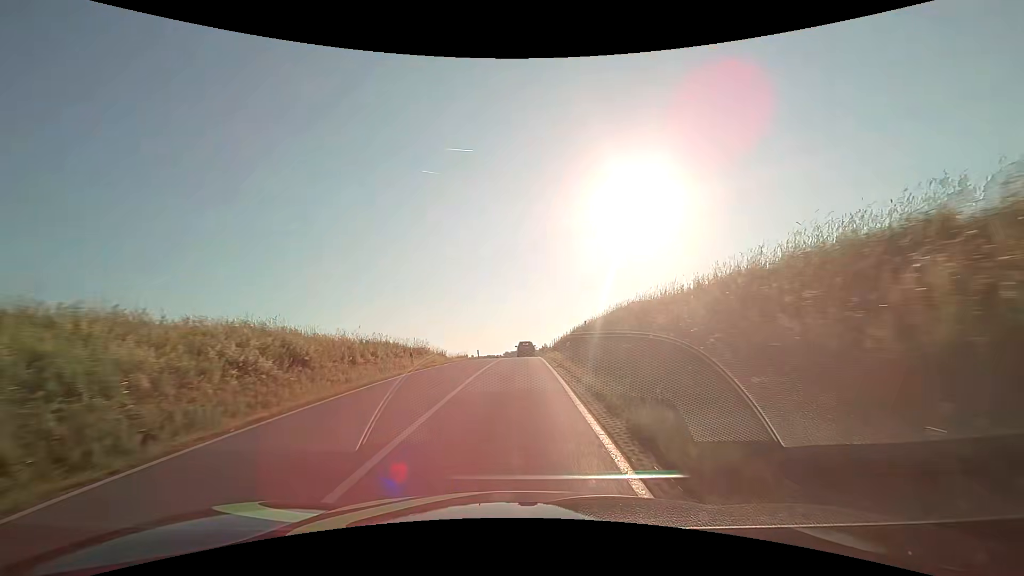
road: secondary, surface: asphalt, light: Day
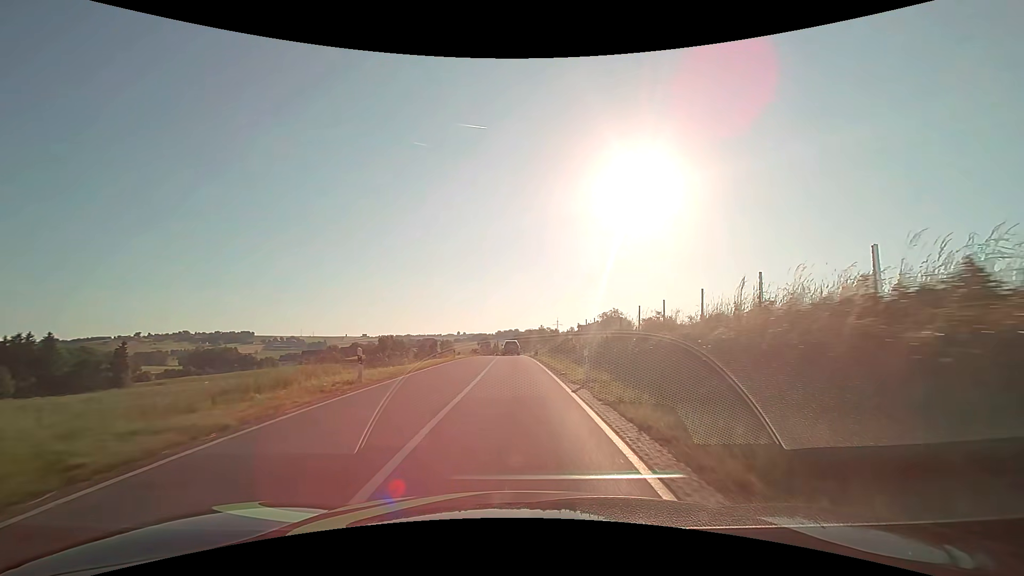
(+0.3, +38.1) m; +1°
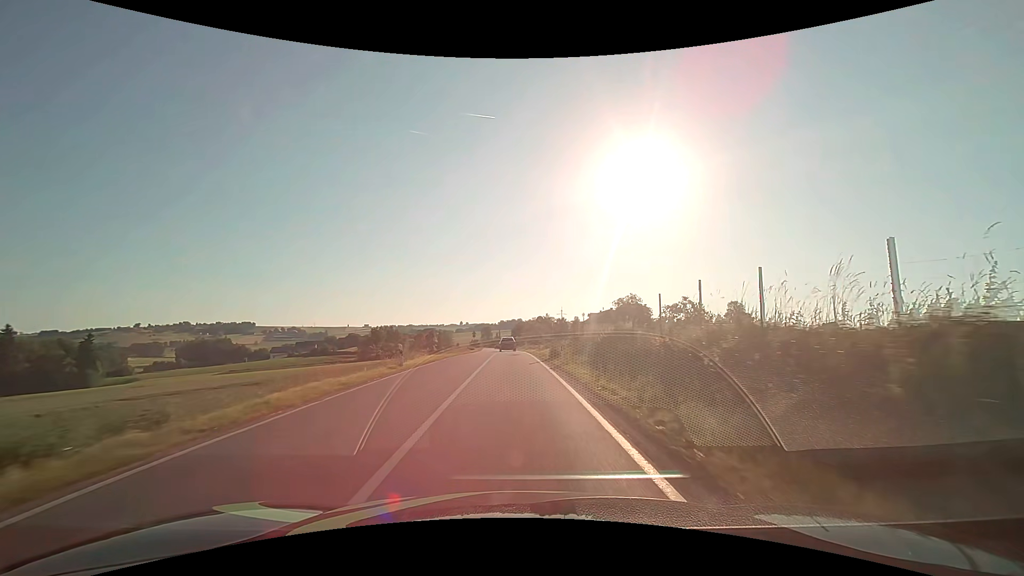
(0.0, +19.7) m; 0°
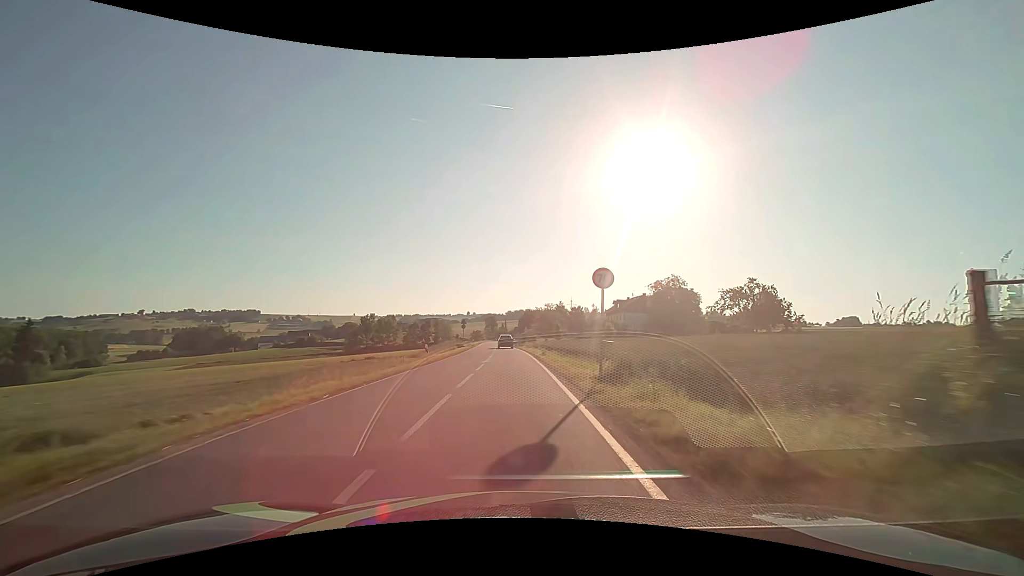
(-0.2, +29.7) m; -1°
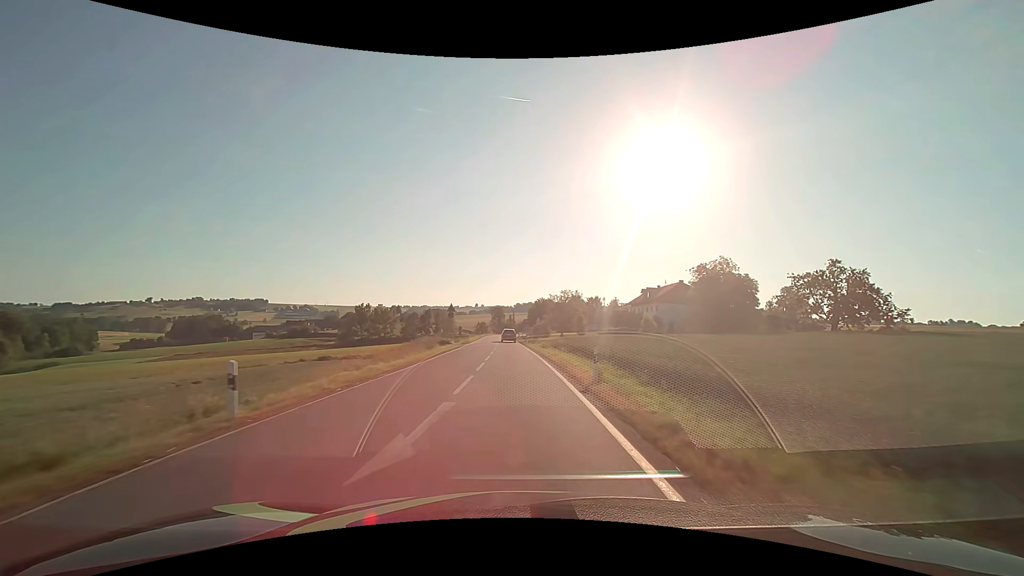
(-0.2, +20.1) m; -1°
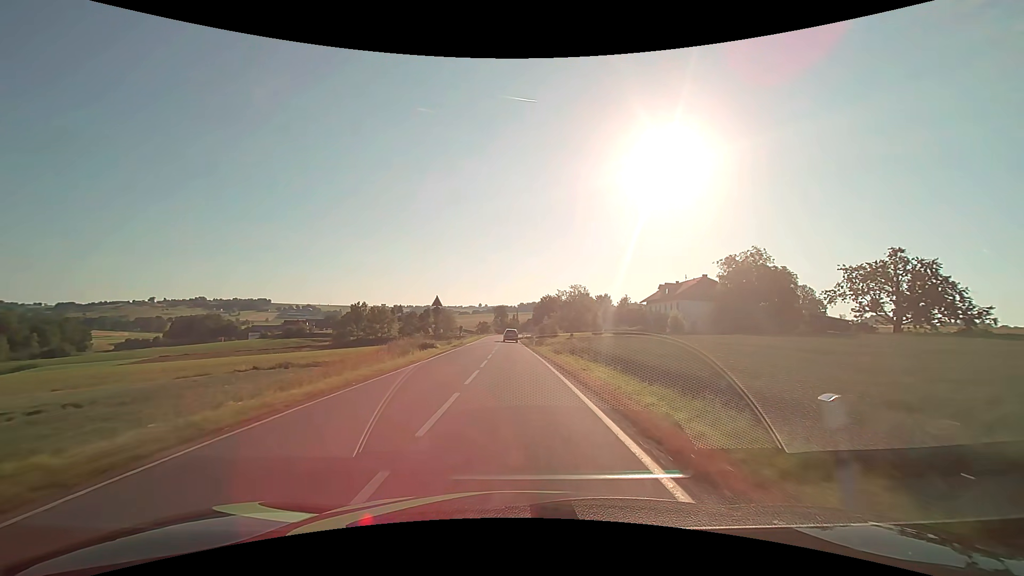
(0.0, +10.2) m; 0°
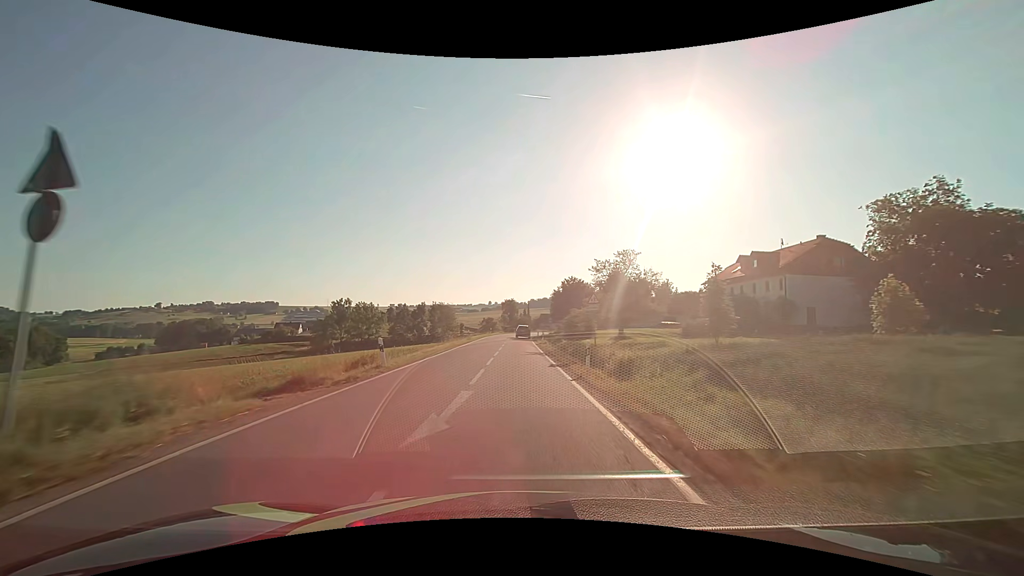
(-0.3, +30.6) m; -1°
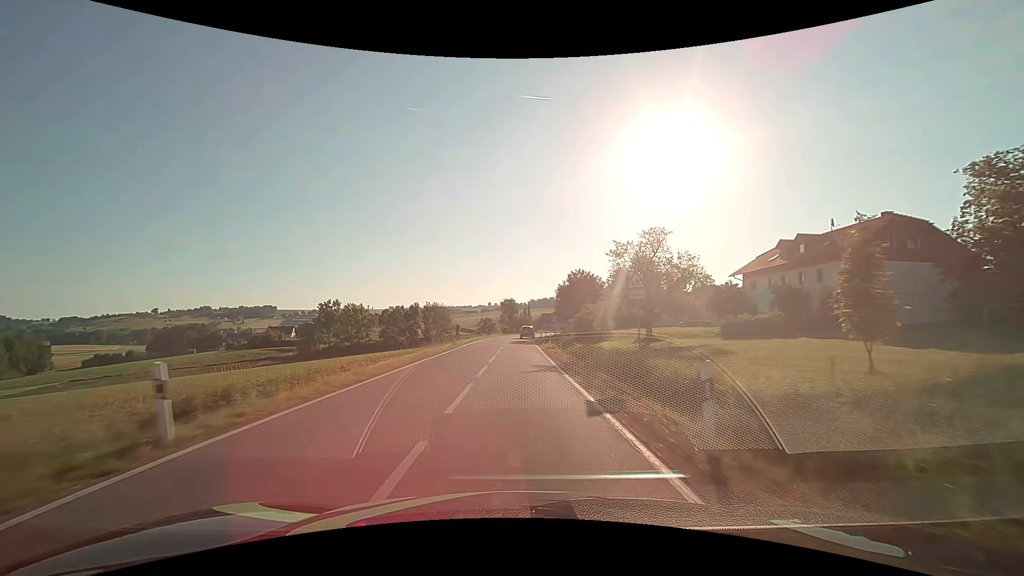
(0.0, +10.3) m; 0°
(0, +10) (0, +20) (0, +30) (0, +40) (0, +50) (+1, +60) (+1, +70) (+2, +80) (+4, +90) (+6, +100) m
